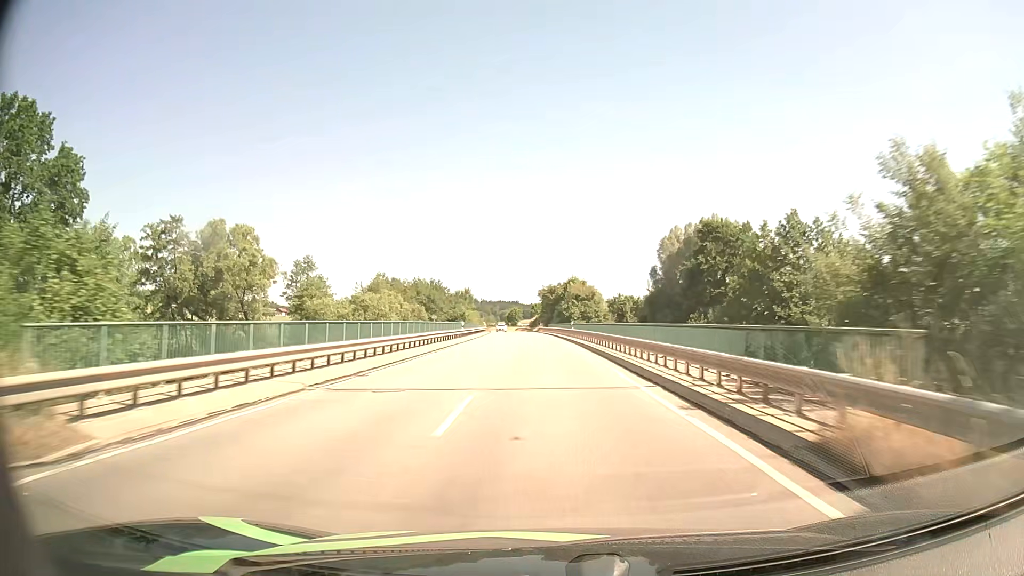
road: tertiary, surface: asphalt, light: Day
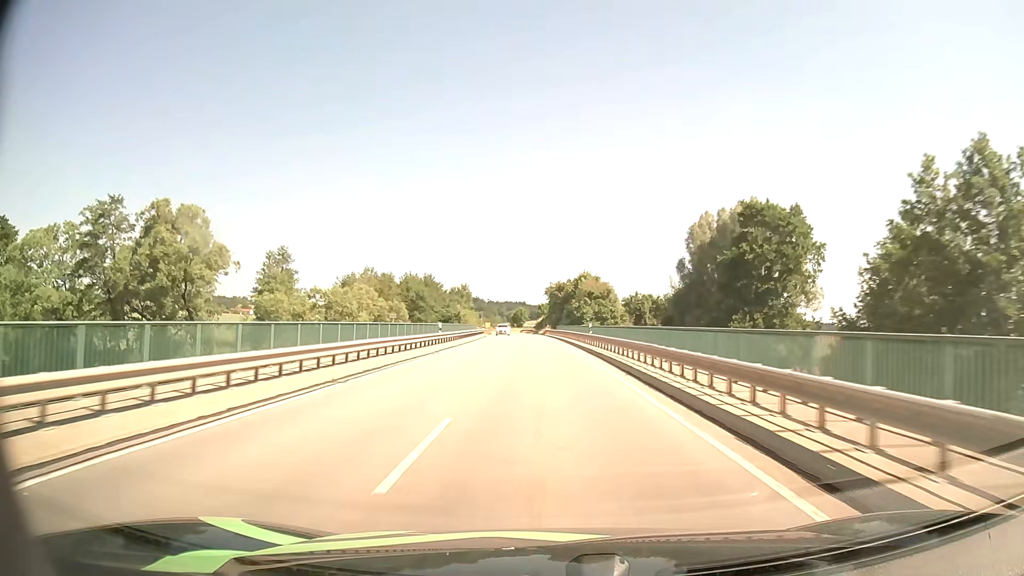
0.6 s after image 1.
(-0.1, +14.3) m; 0°
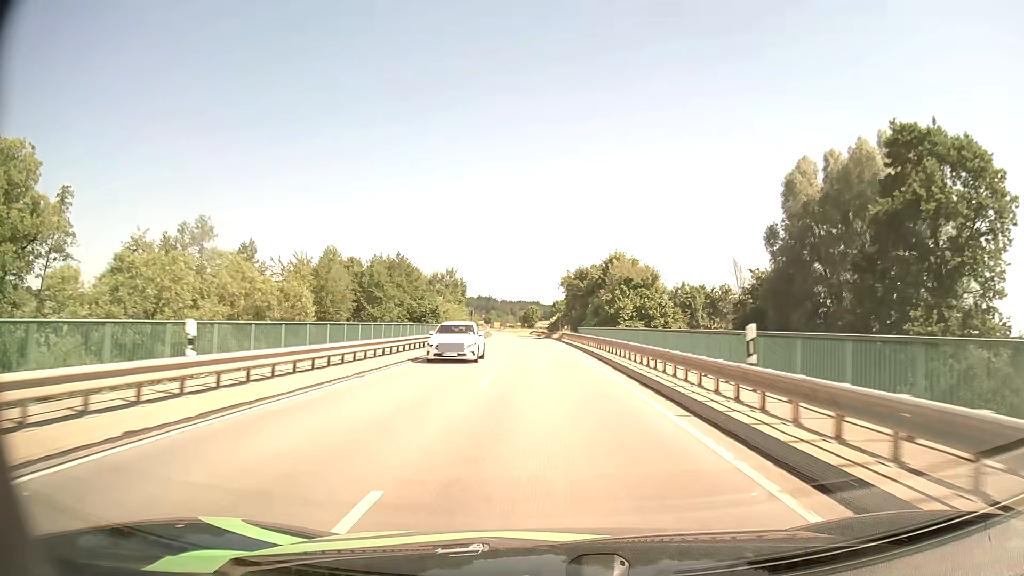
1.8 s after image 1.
(-0.4, +28.6) m; -1°
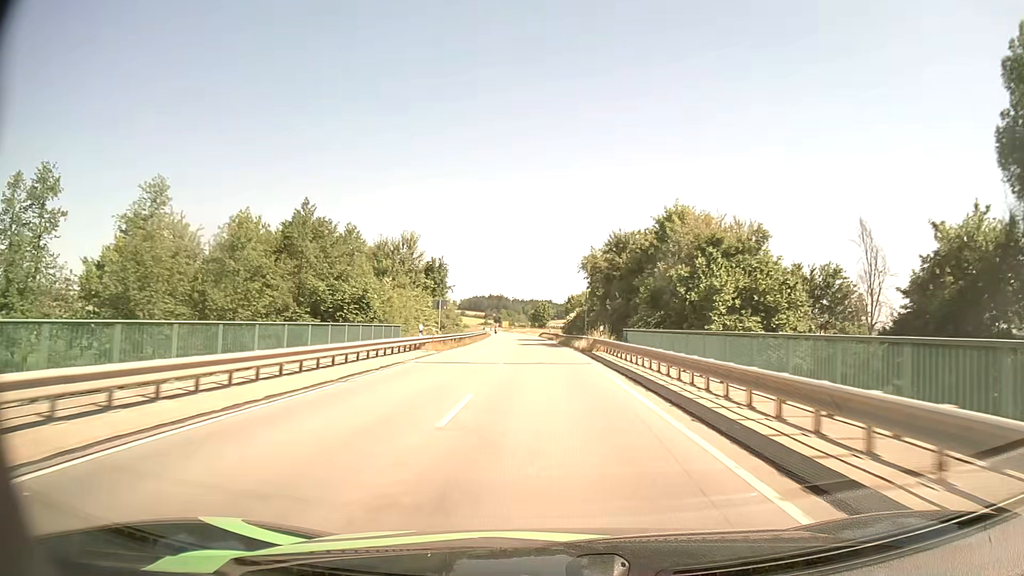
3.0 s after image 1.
(-0.2, +29.0) m; -1°
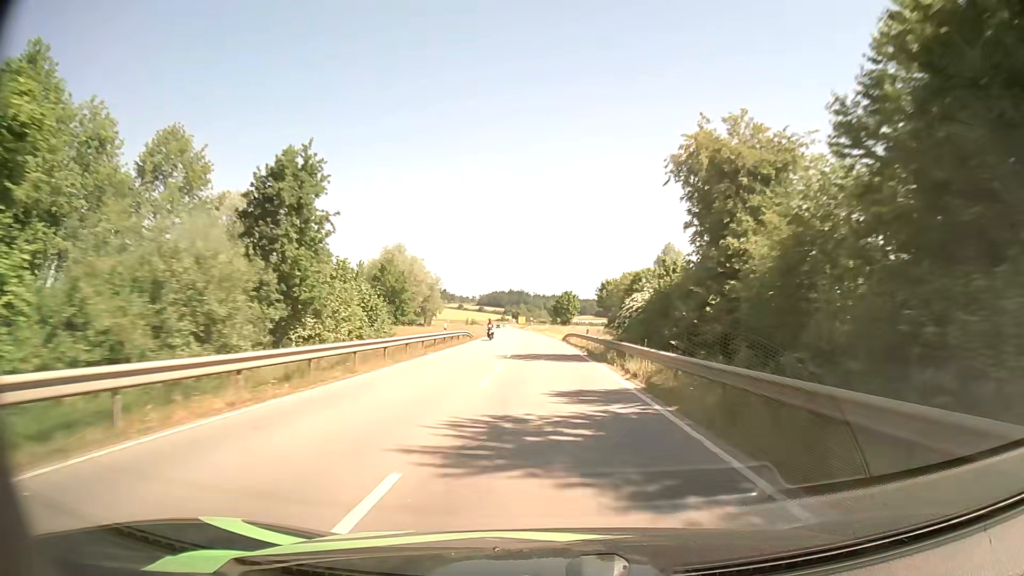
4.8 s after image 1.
(-0.7, +43.3) m; -2°
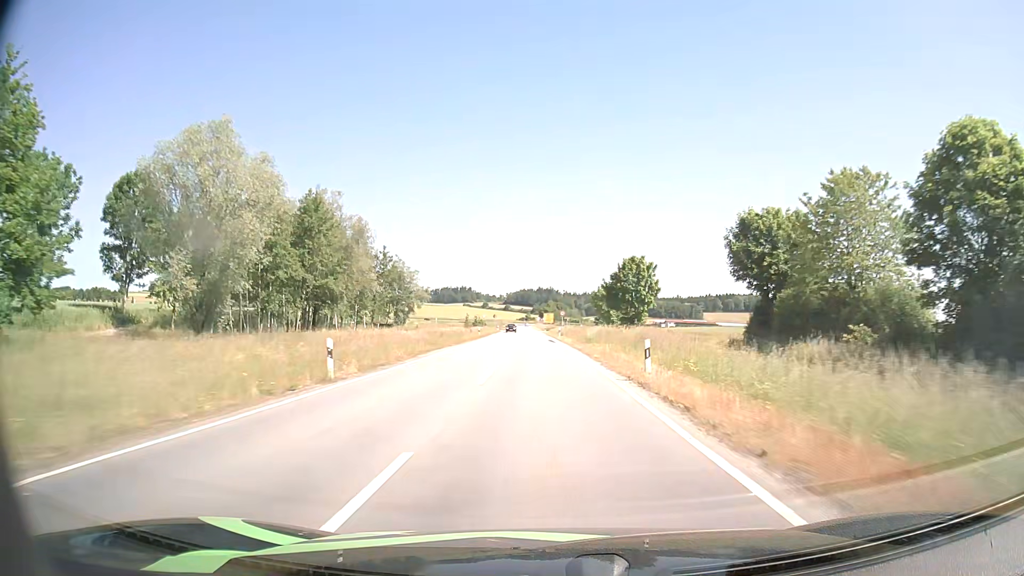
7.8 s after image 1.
(-1.7, +71.9) m; -3°
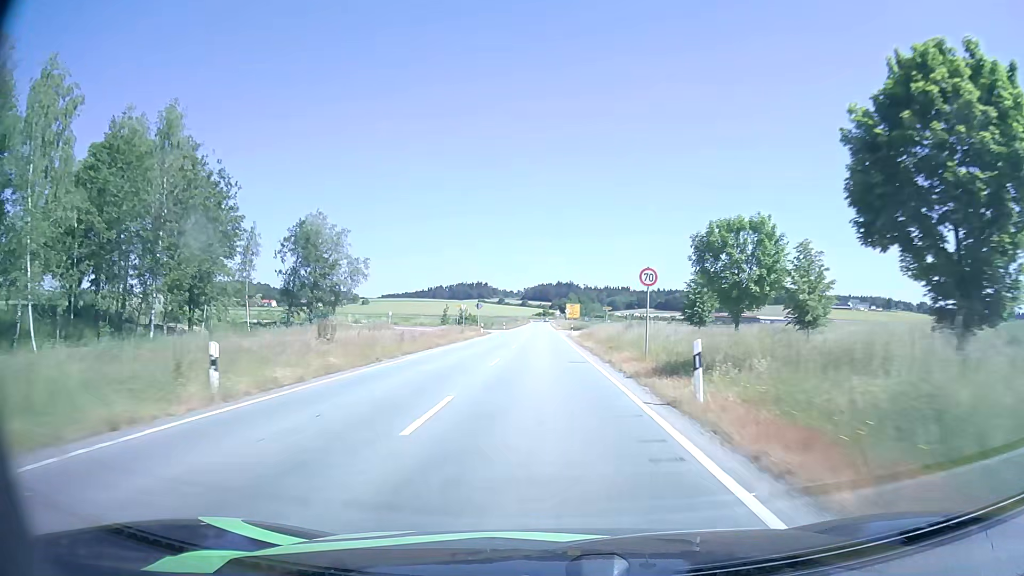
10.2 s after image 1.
(-0.7, +55.7) m; -2°
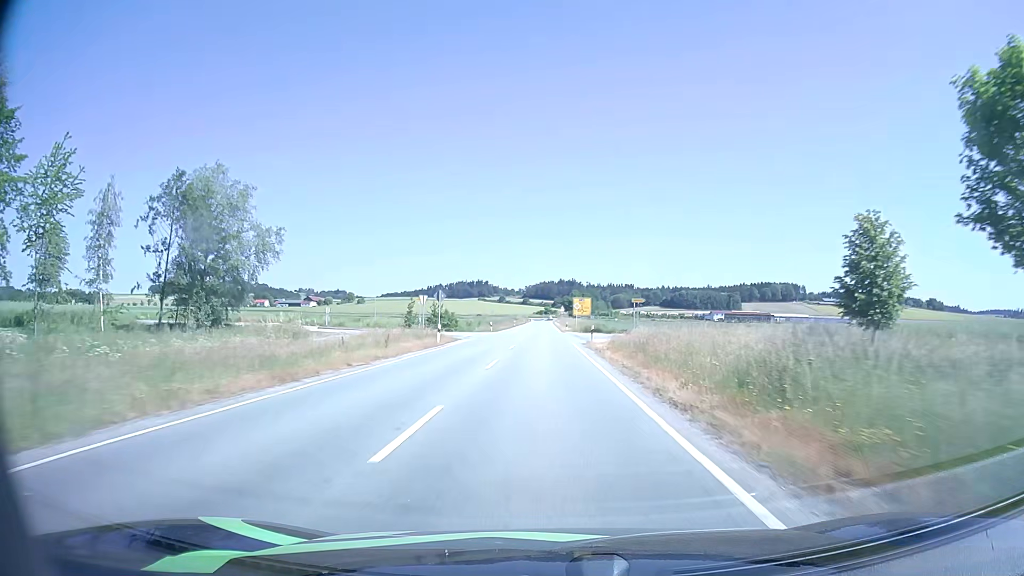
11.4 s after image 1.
(0.0, +25.6) m; 0°
